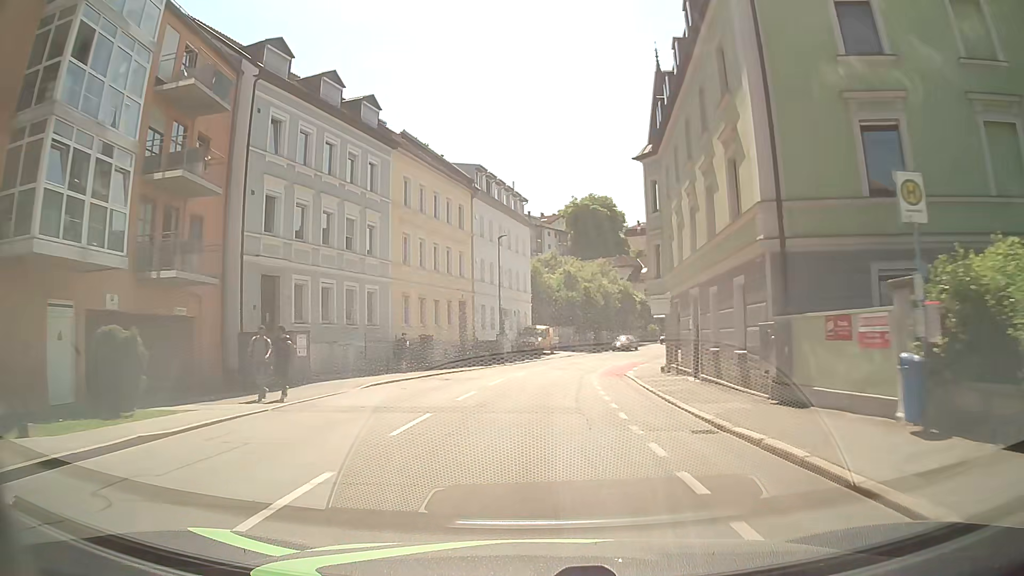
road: tertiary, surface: asphalt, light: Day
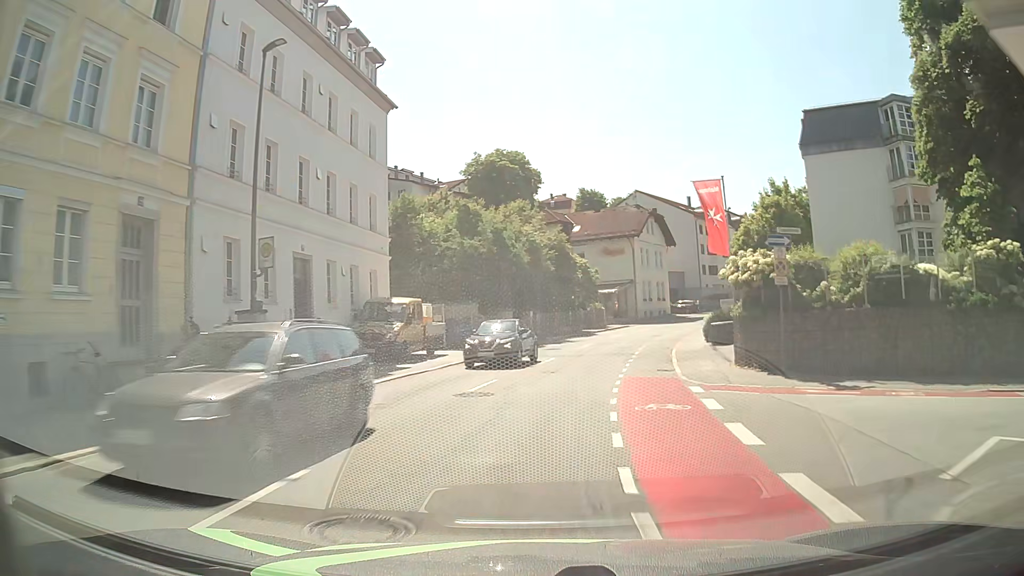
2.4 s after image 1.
(+1.6, +29.7) m; +8°
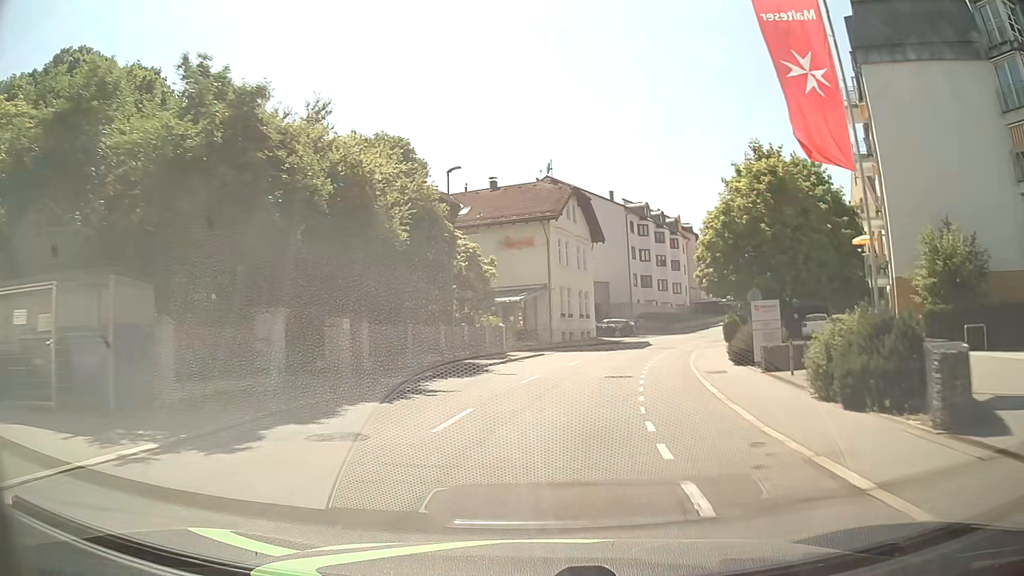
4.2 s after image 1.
(+1.6, +22.7) m; +8°
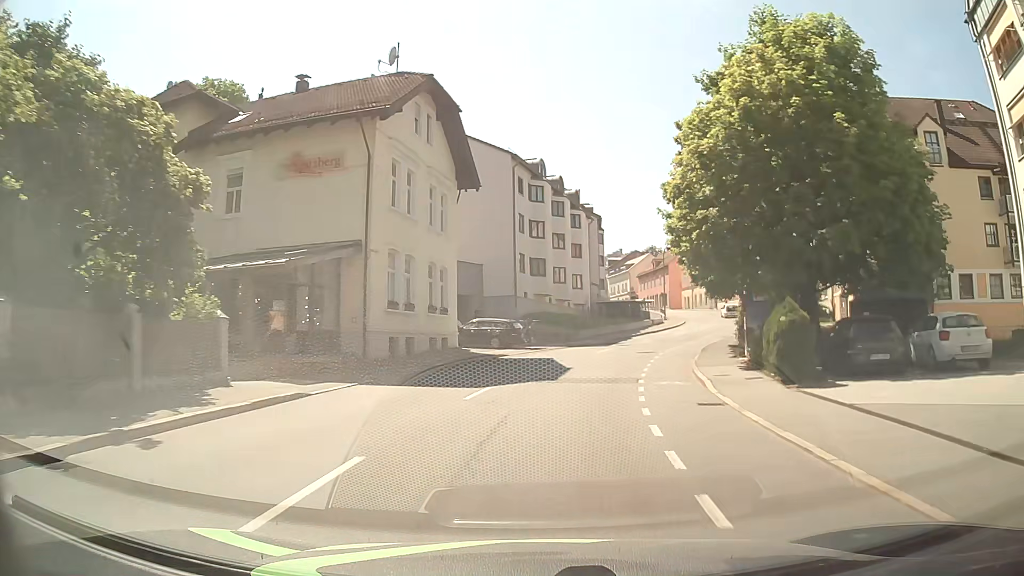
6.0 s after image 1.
(+2.3, +22.6) m; +12°
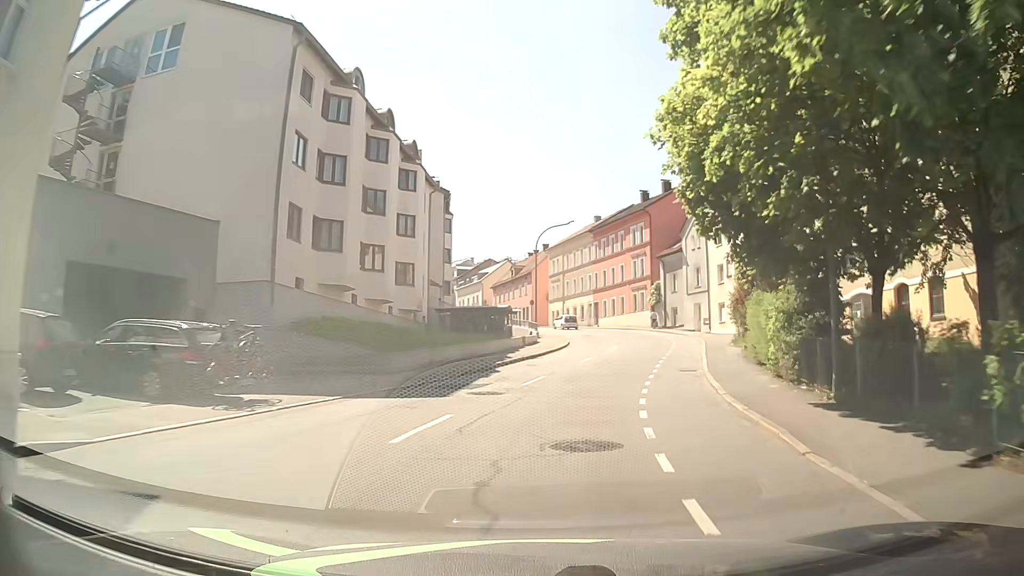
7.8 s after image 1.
(+2.0, +22.3) m; +13°
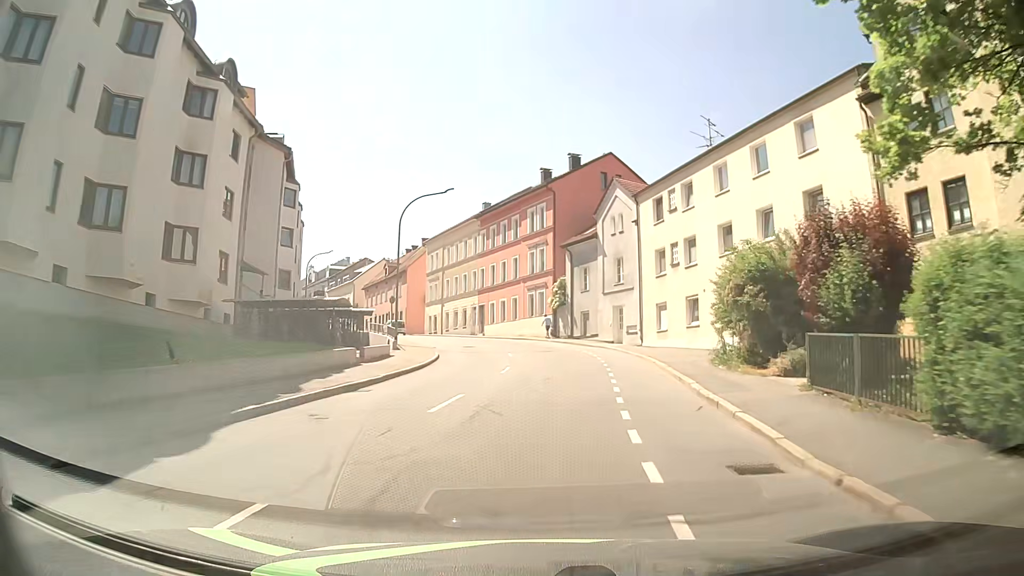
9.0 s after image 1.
(+1.1, +14.7) m; +8°
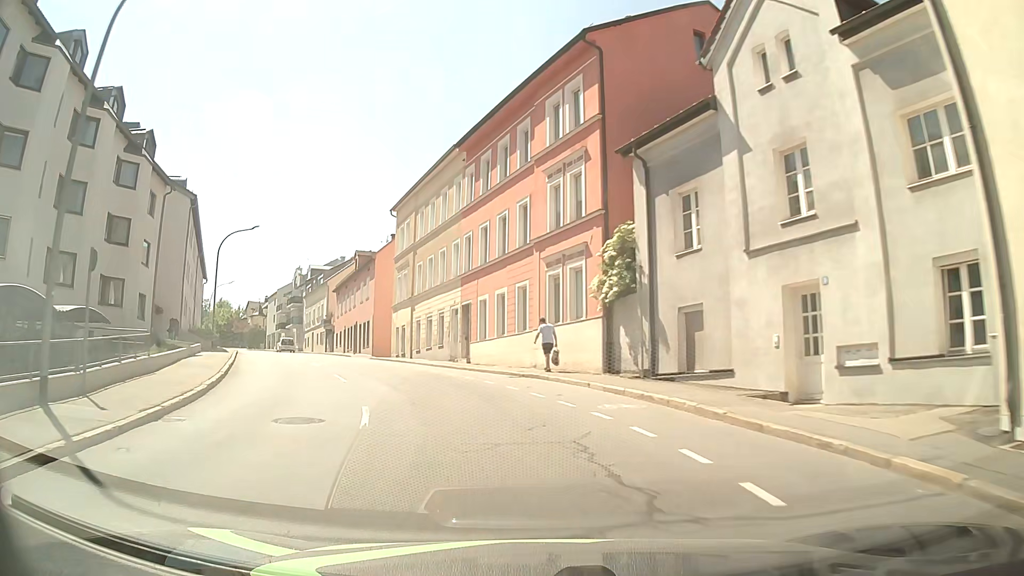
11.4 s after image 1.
(+1.4, +28.8) m; -2°
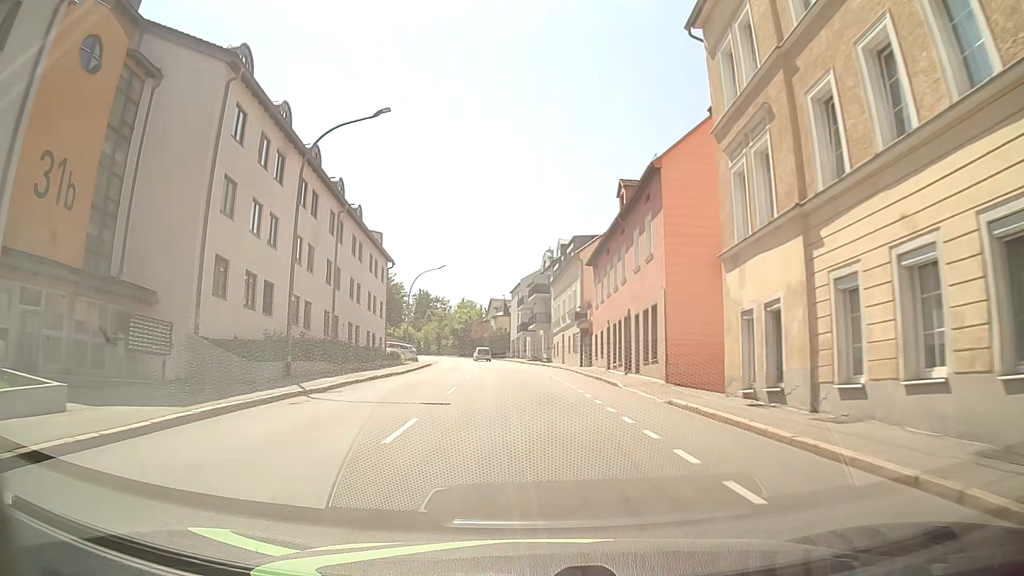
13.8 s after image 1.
(-6.8, +27.7) m; -24°
(0, +10) (0, +20) (0, +30) (-1, +40) (-2, +50) (-3, +60) (-4, +70) (-6, +80) (-8, +89) (-10, +99) m
